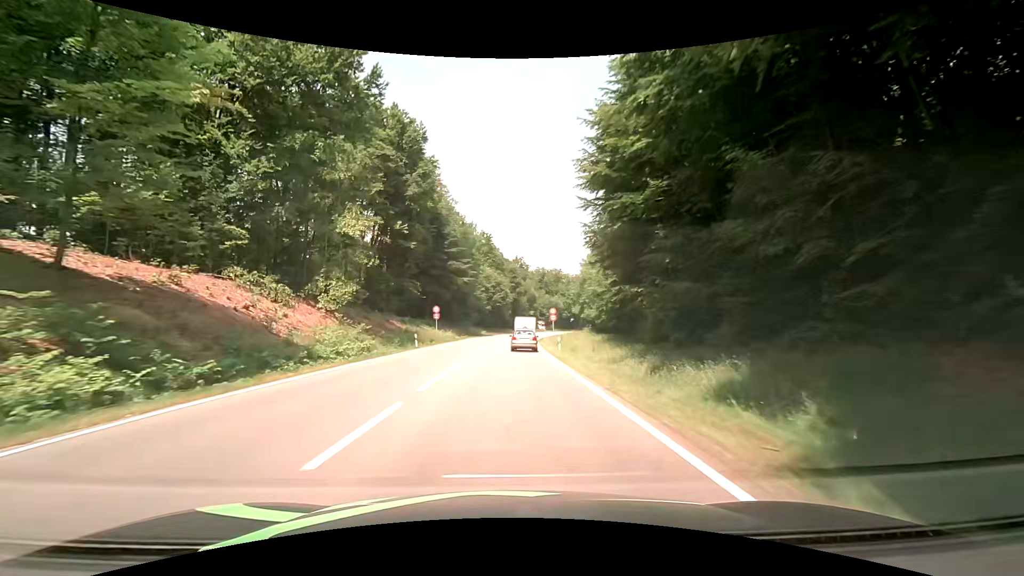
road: secondary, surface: asphalt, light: Day
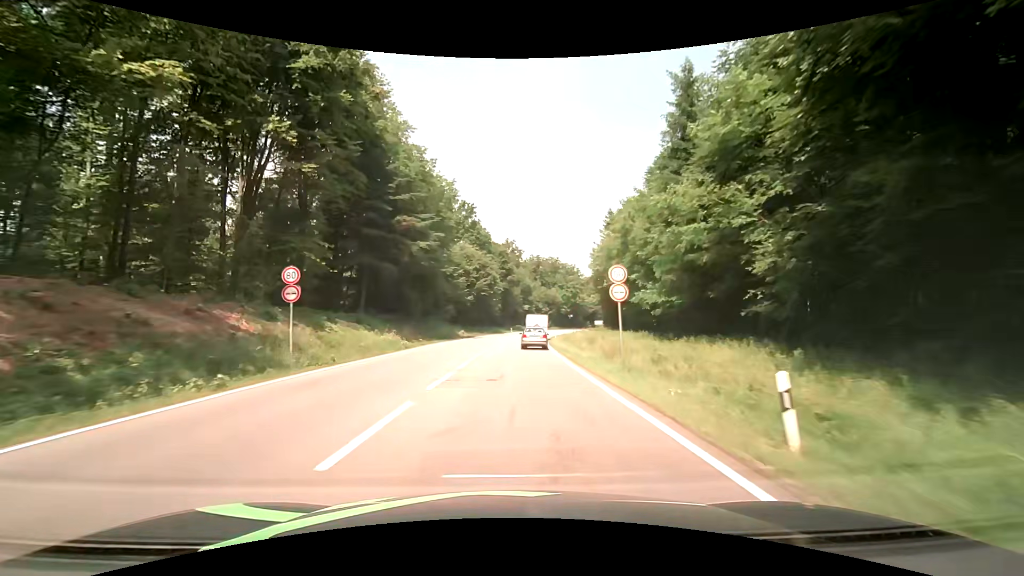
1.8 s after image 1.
(+0.3, +31.0) m; +2°
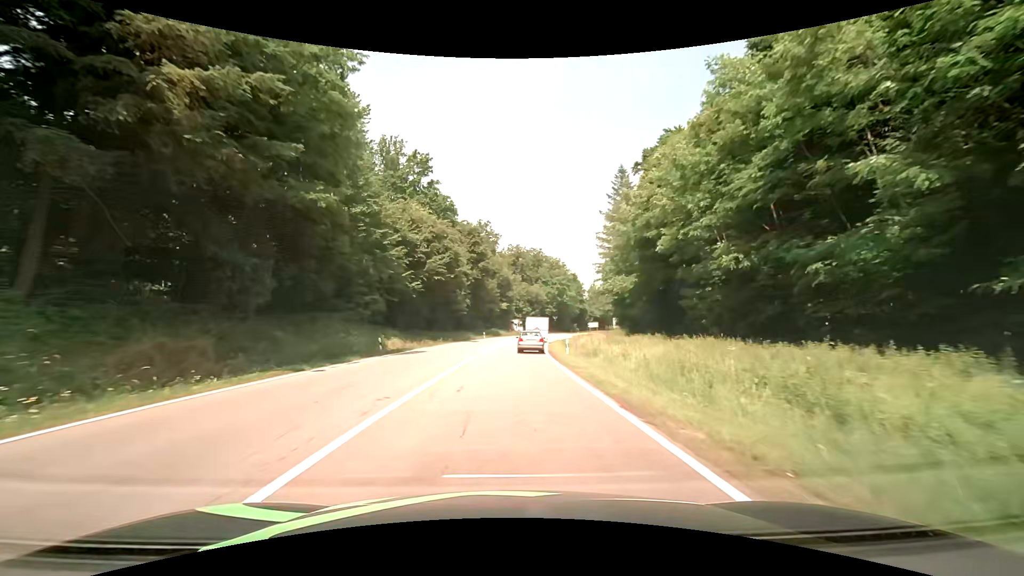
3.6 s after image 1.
(+0.4, +30.7) m; +2°
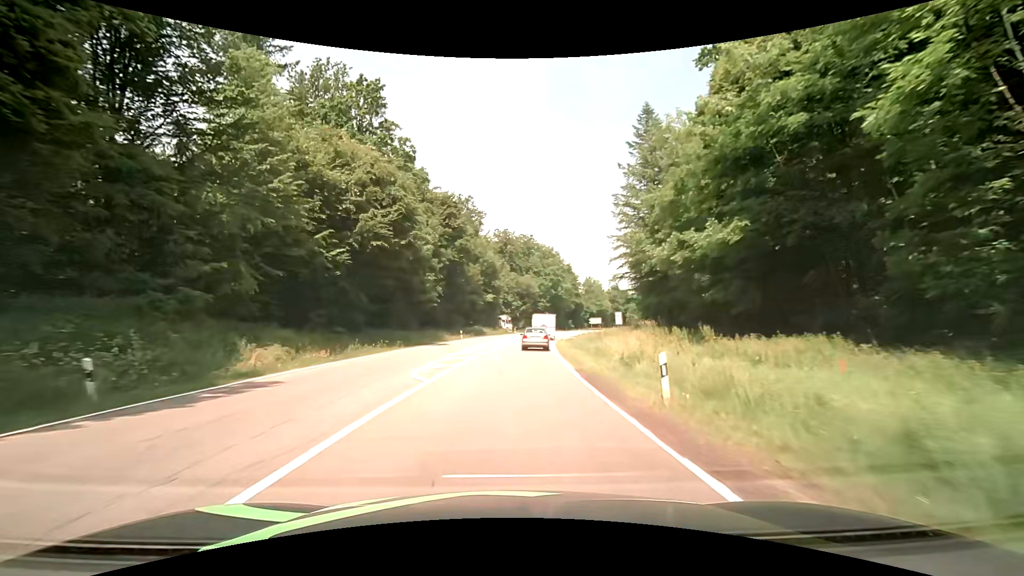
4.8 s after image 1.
(+0.2, +20.2) m; +1°
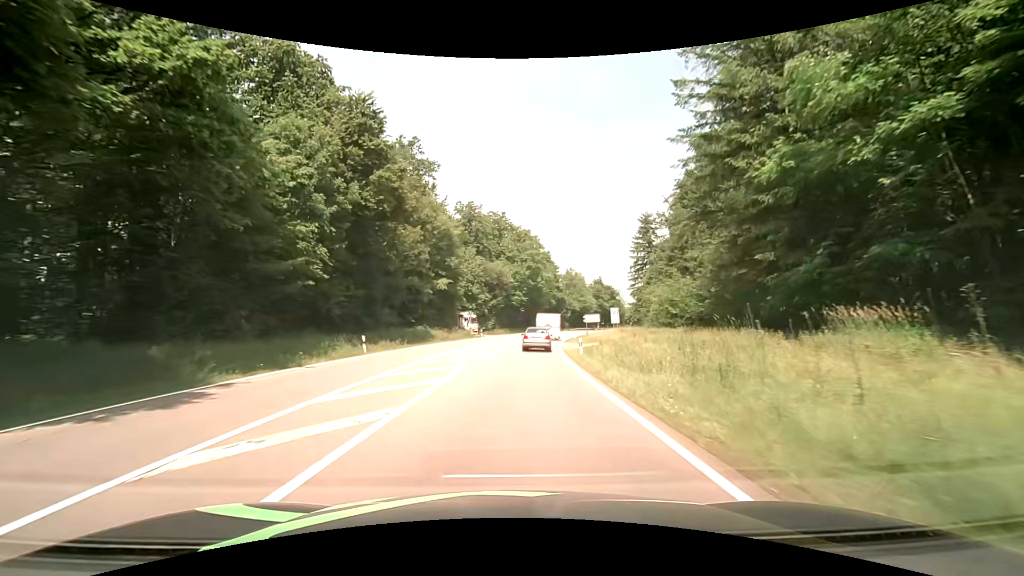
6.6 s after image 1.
(+0.8, +29.6) m; +4°
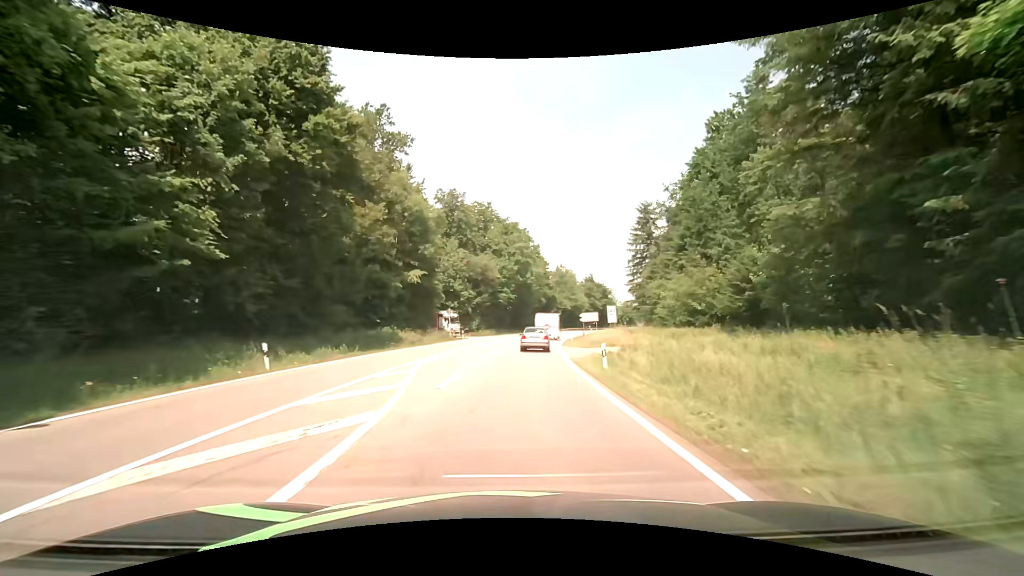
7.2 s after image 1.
(+0.1, +9.6) m; +1°
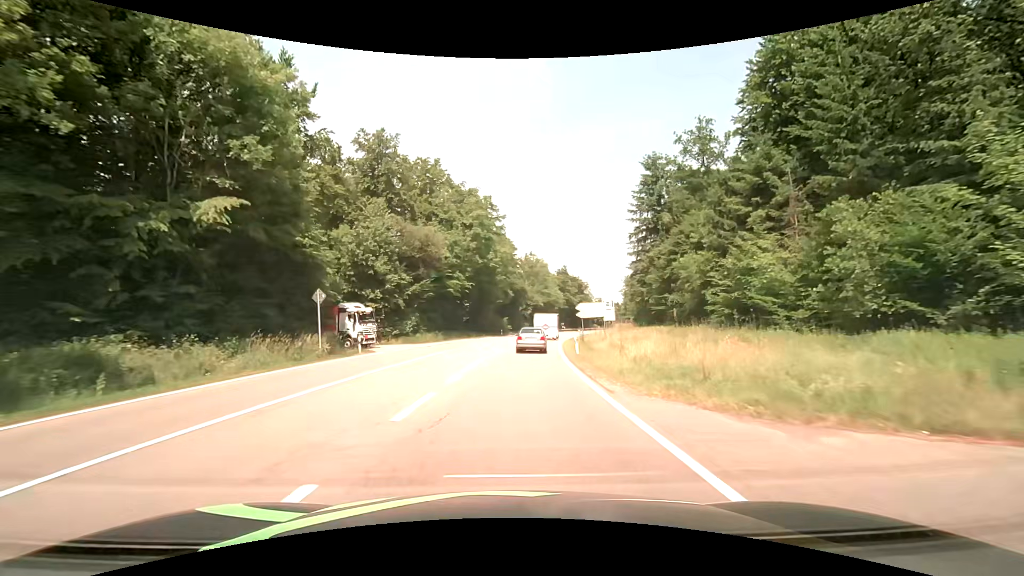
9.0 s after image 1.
(+1.0, +28.0) m; +4°
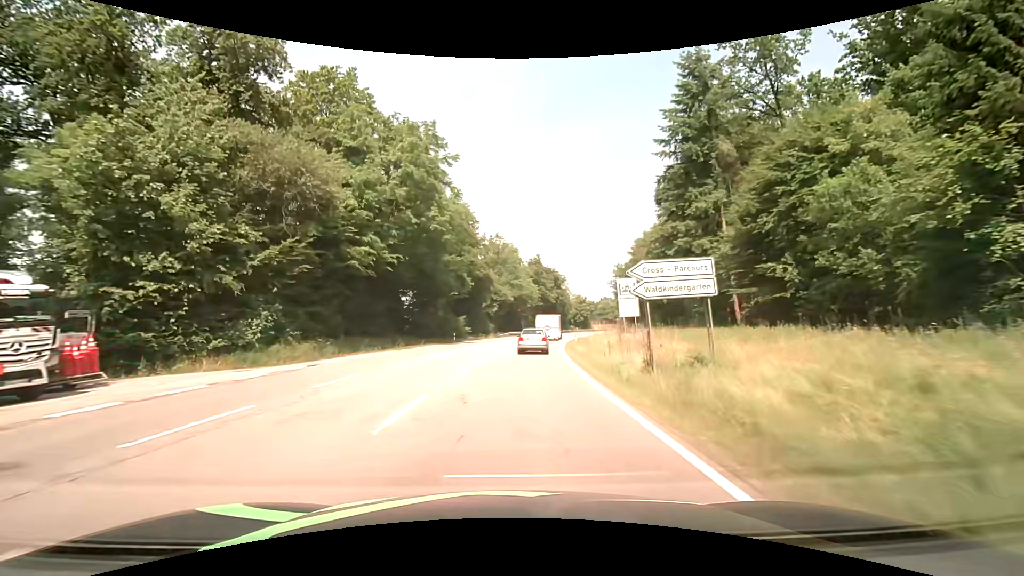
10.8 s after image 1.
(+0.9, +27.2) m; +4°
(0, +10) (+1, +20) (+1, +30) (+2, +40) (+3, +50) (+5, +60) (+7, +70) (+9, +79) (+12, +89) (+15, +99) m
